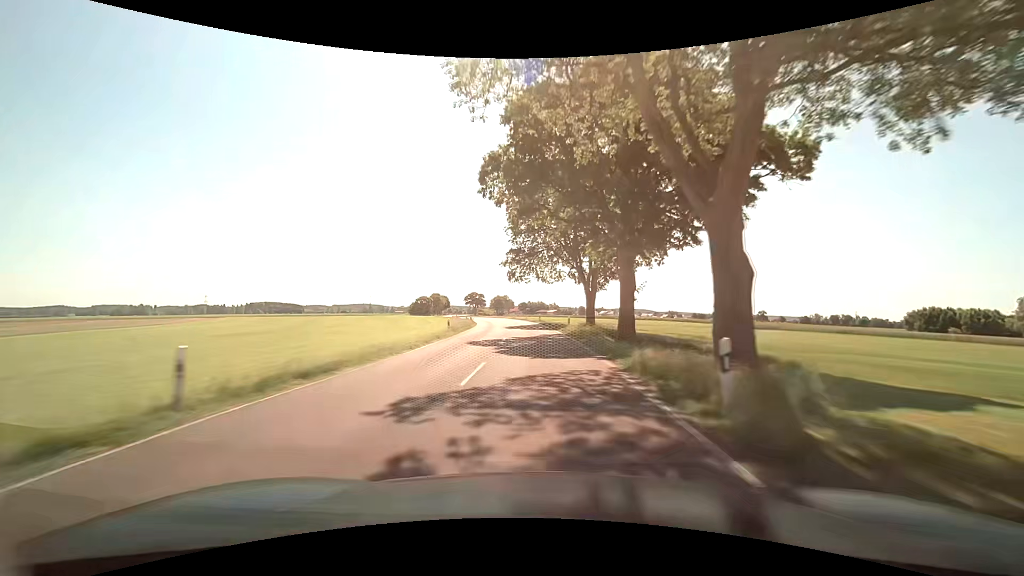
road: tertiary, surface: asphalt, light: Day
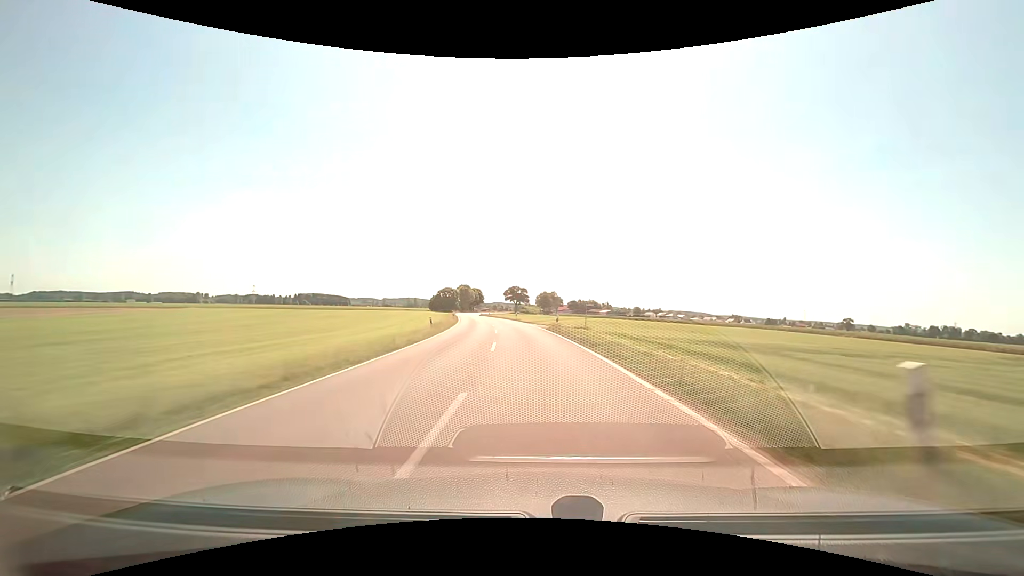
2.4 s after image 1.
(-2.0, +53.1) m; -5°
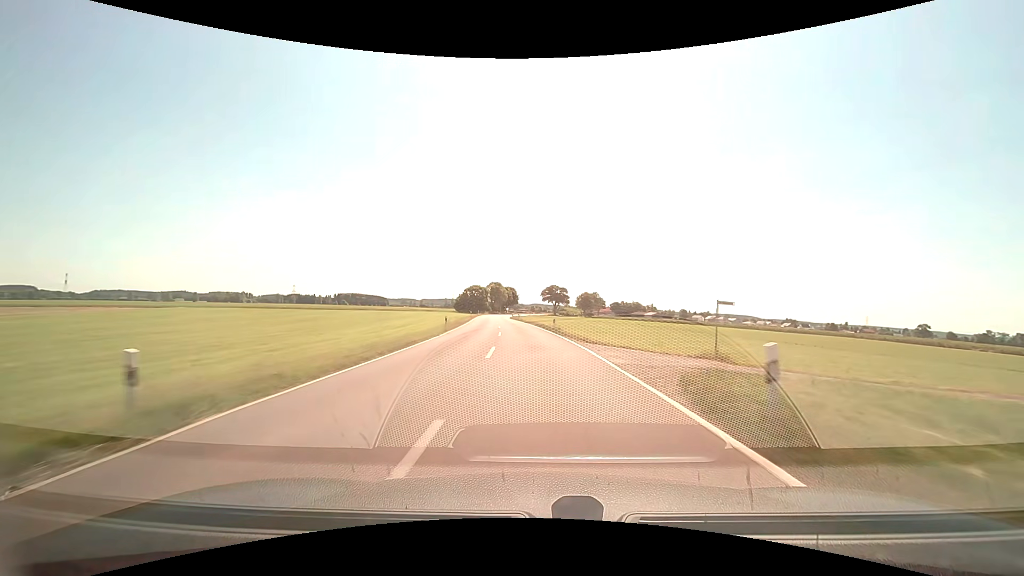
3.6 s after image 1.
(-0.9, +25.9) m; -4°
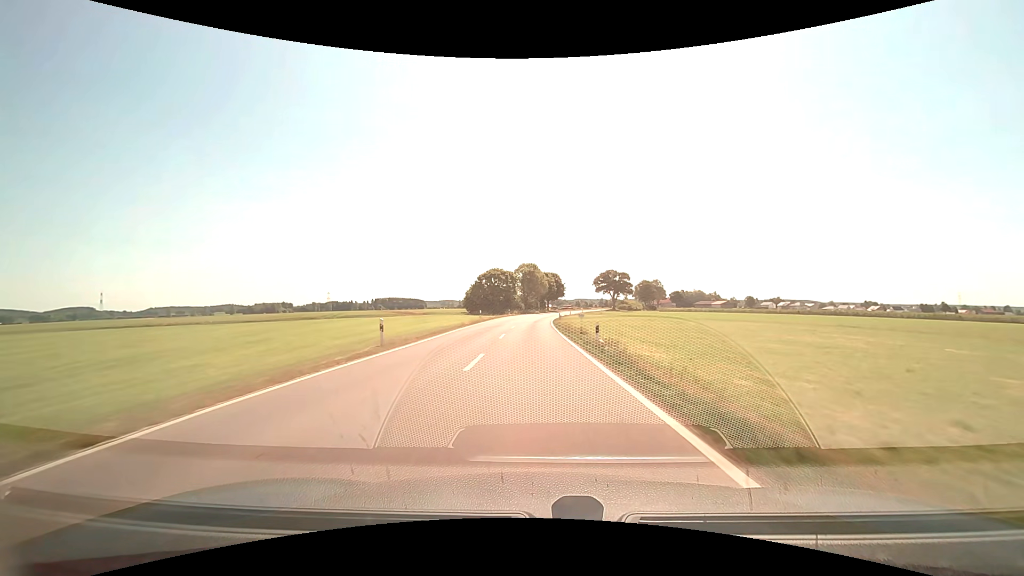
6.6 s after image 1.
(-3.5, +63.3) m; -5°
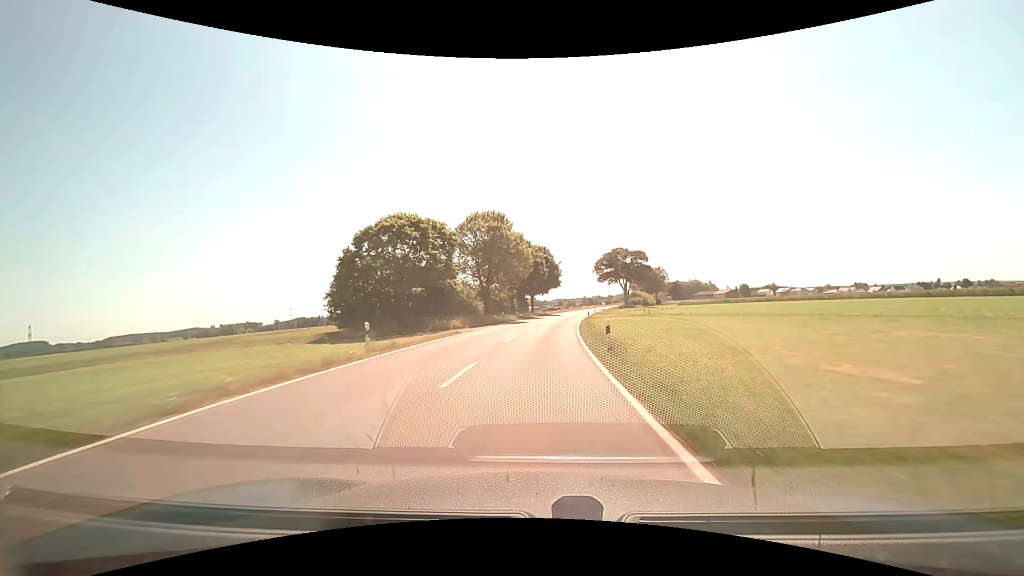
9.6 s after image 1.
(+0.4, +62.2) m; +2°
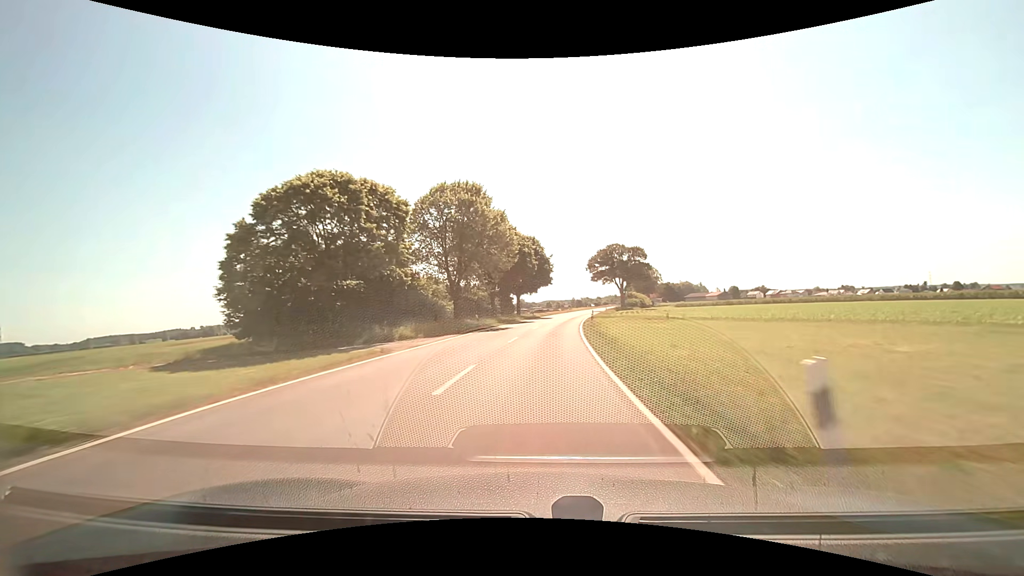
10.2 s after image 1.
(+0.1, +12.4) m; +1°
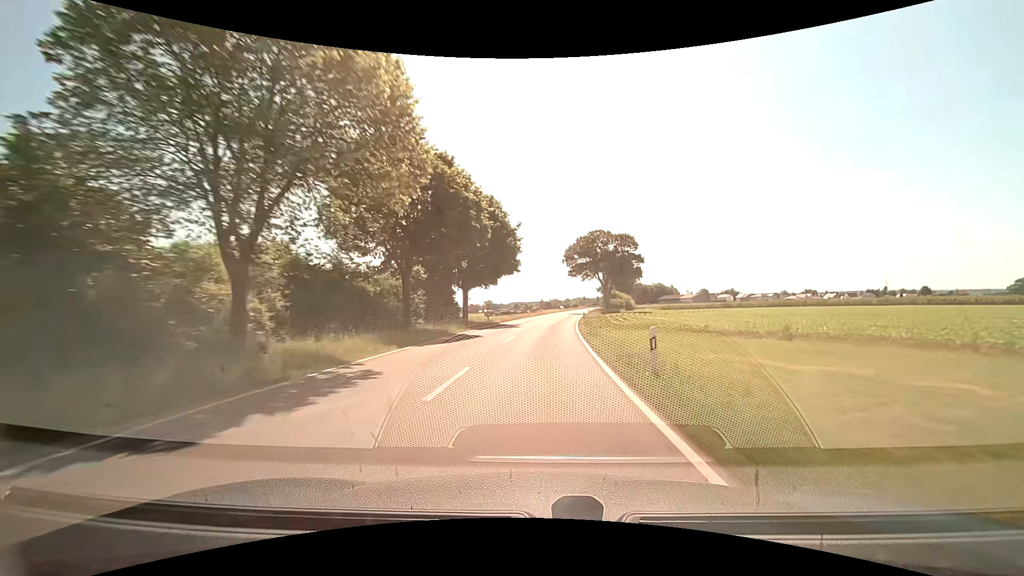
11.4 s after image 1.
(+0.8, +24.9) m; +4°
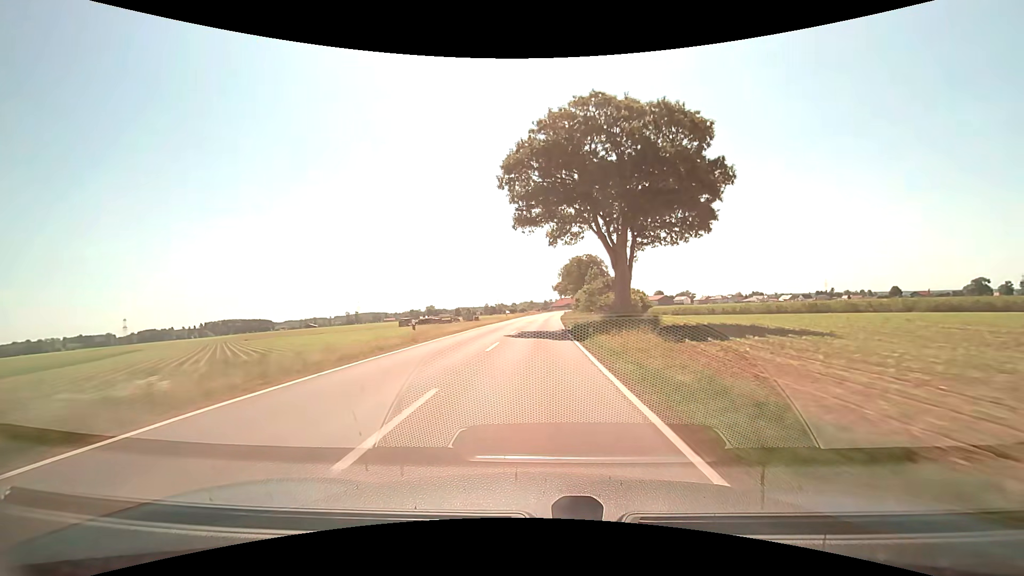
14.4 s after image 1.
(+3.8, +63.0) m; +6°
